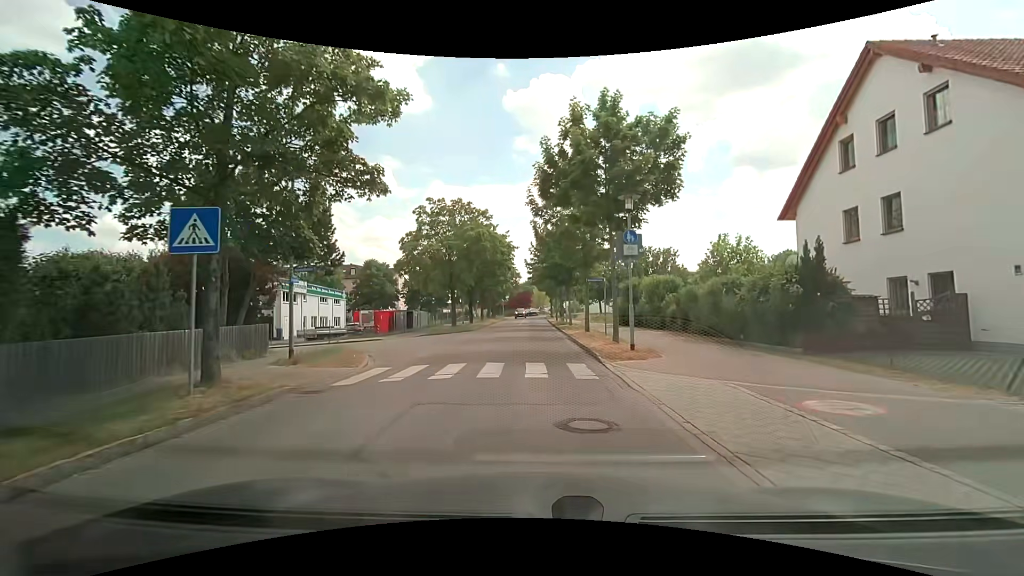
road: residential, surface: asphalt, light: Day
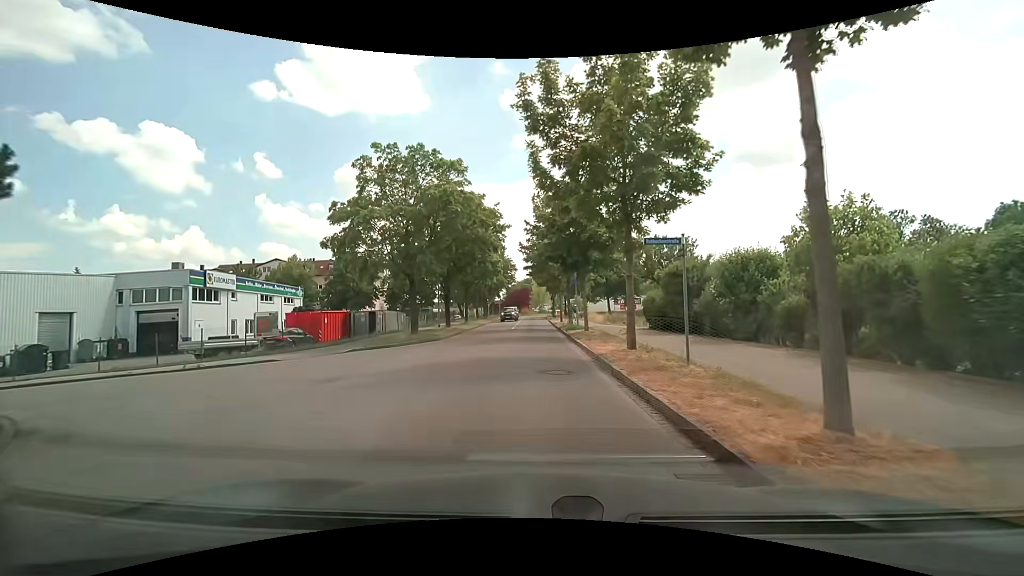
(+0.1, +12.3) m; +1°
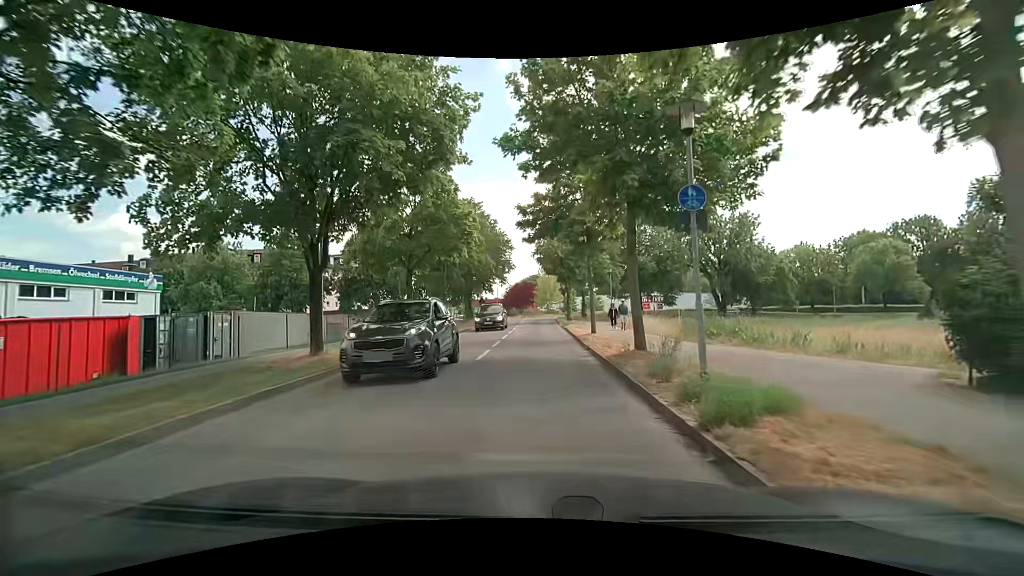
(-0.2, +22.2) m; -2°
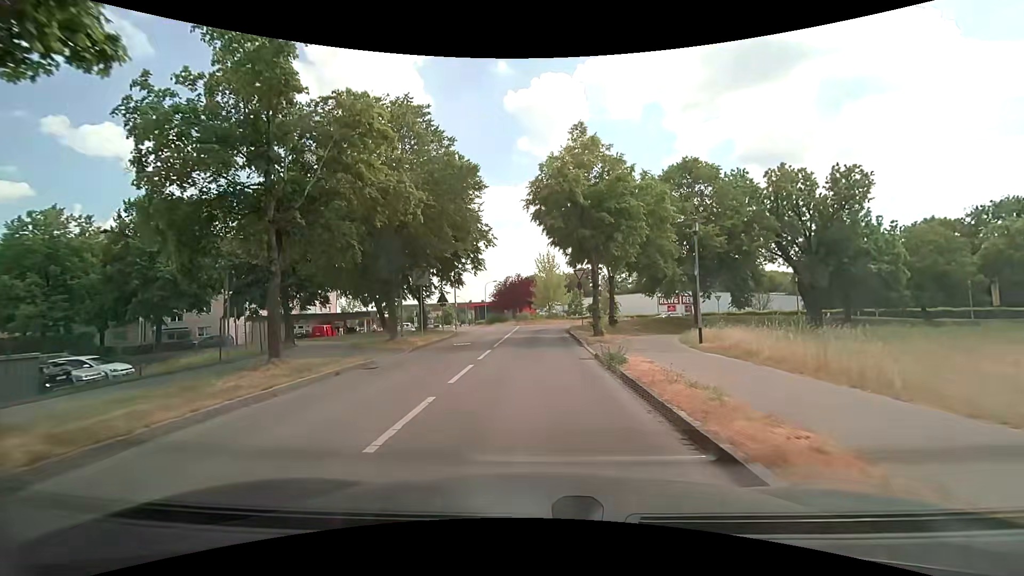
(+0.3, +22.2) m; 0°
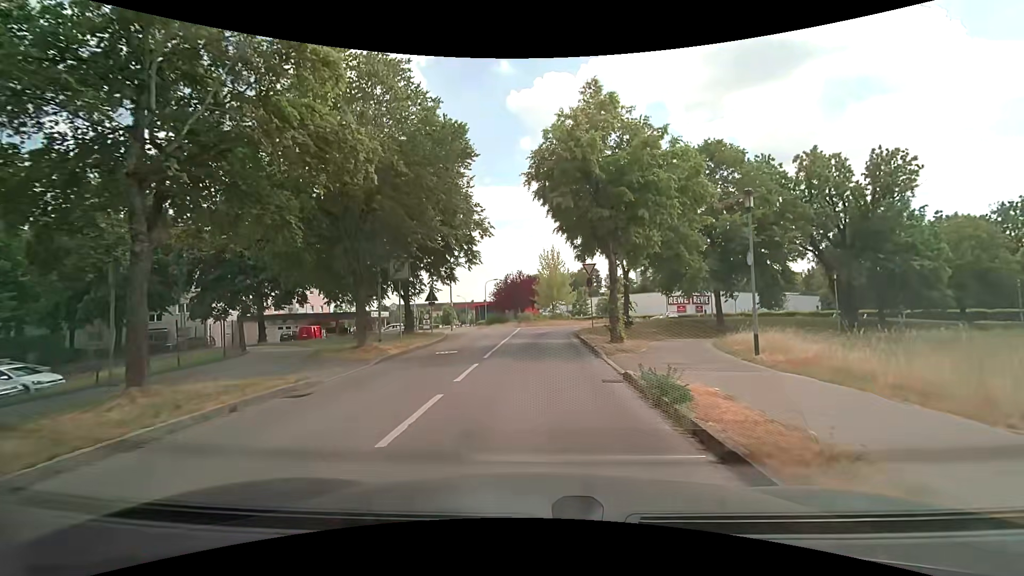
(0.0, +4.3) m; 0°
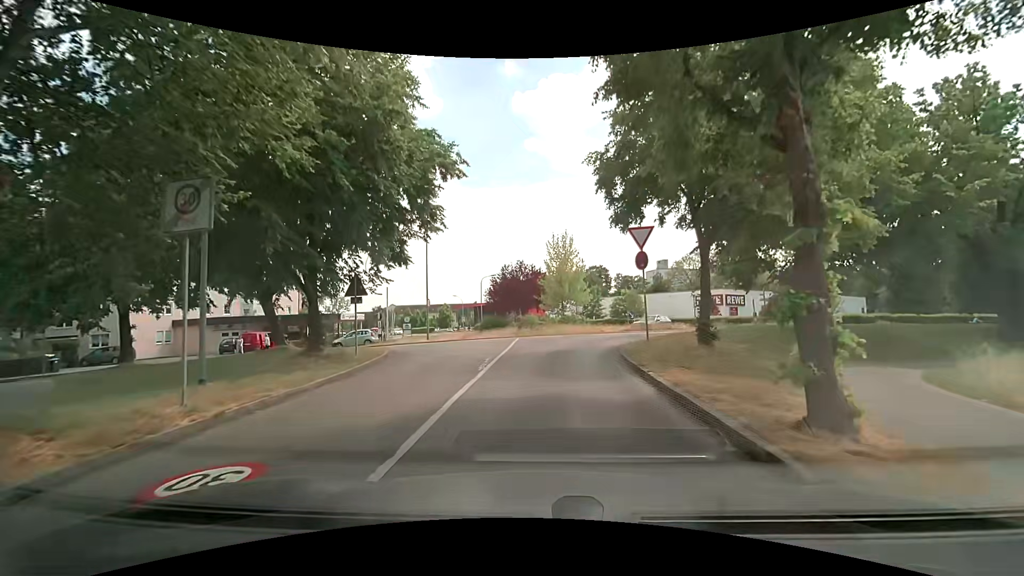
(-0.2, +12.7) m; -1°
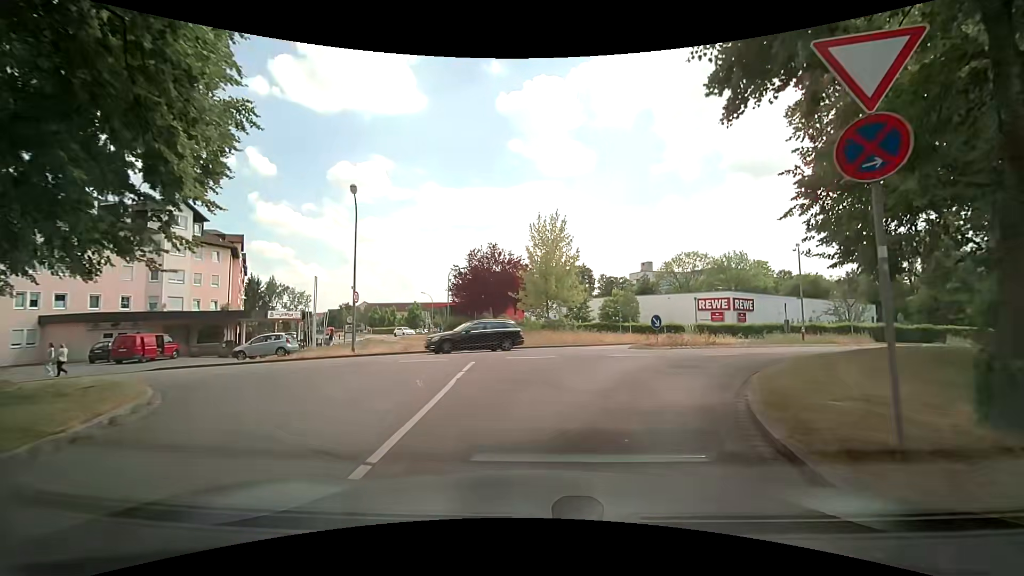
(+0.1, +11.0) m; +1°
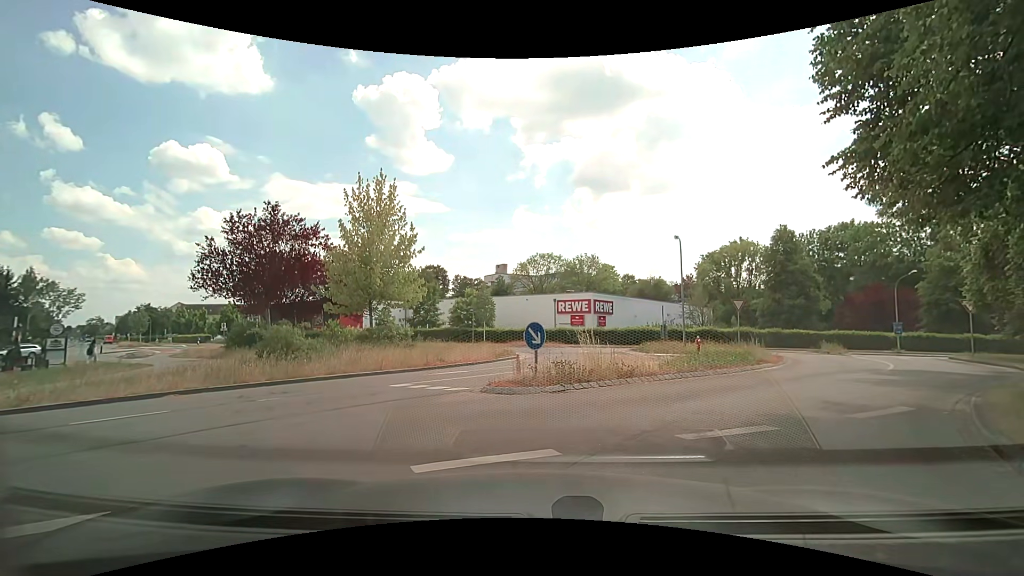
(+1.4, +10.2) m; +15°
